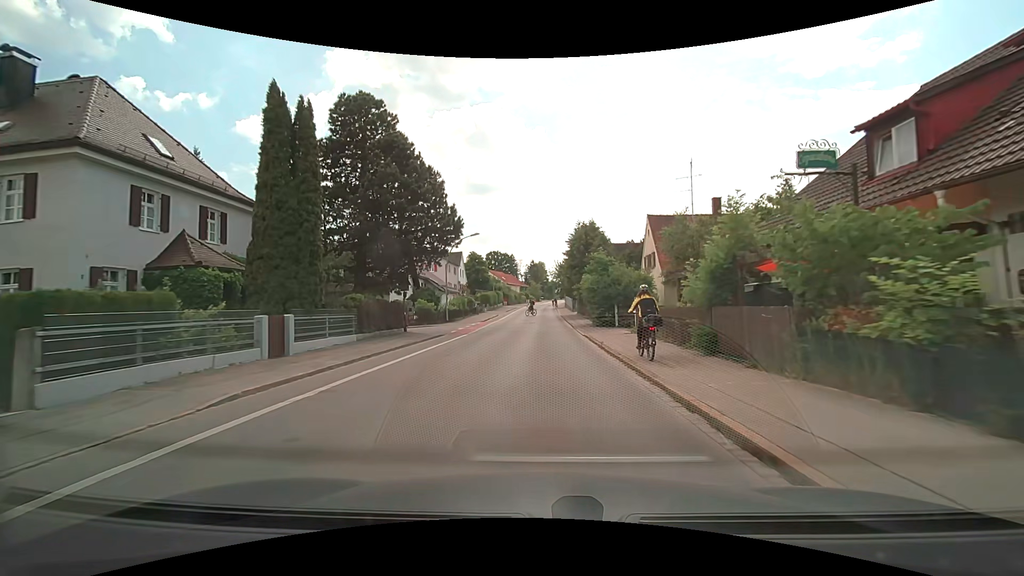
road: tertiary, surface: asphalt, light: Day
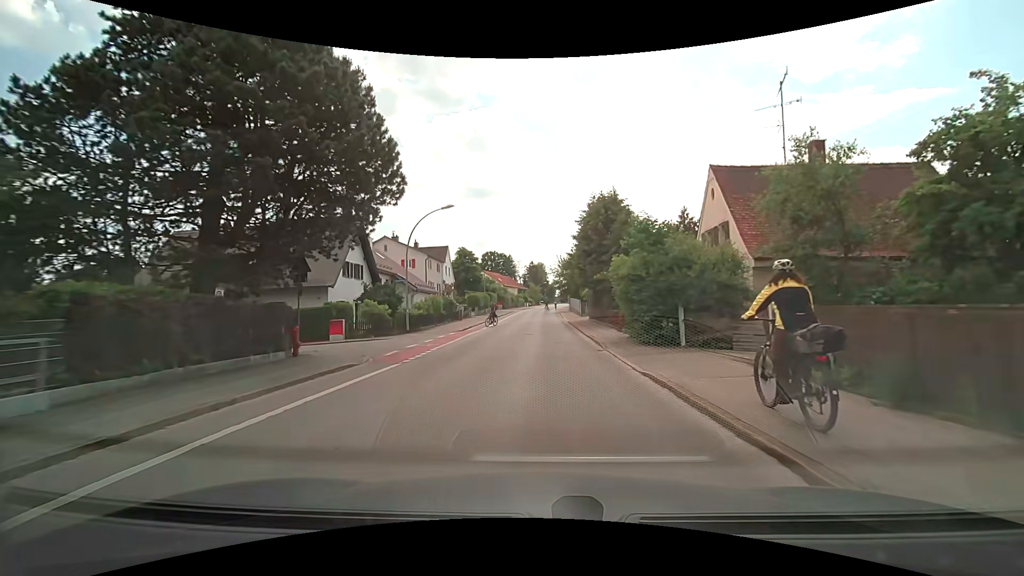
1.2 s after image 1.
(0.0, +13.6) m; 0°
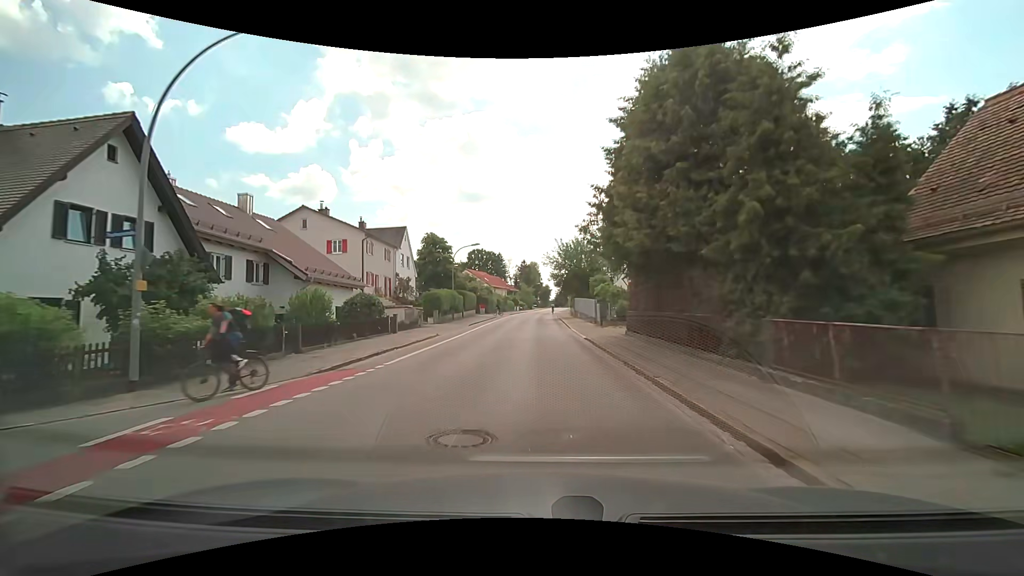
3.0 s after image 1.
(+0.1, +20.7) m; 0°
(0, +10) (0, +20) (0, +30) (0, +40) (0, +50) (+1, +60) (+1, +70) (+2, +80) (+2, +90) (+3, +100) m
